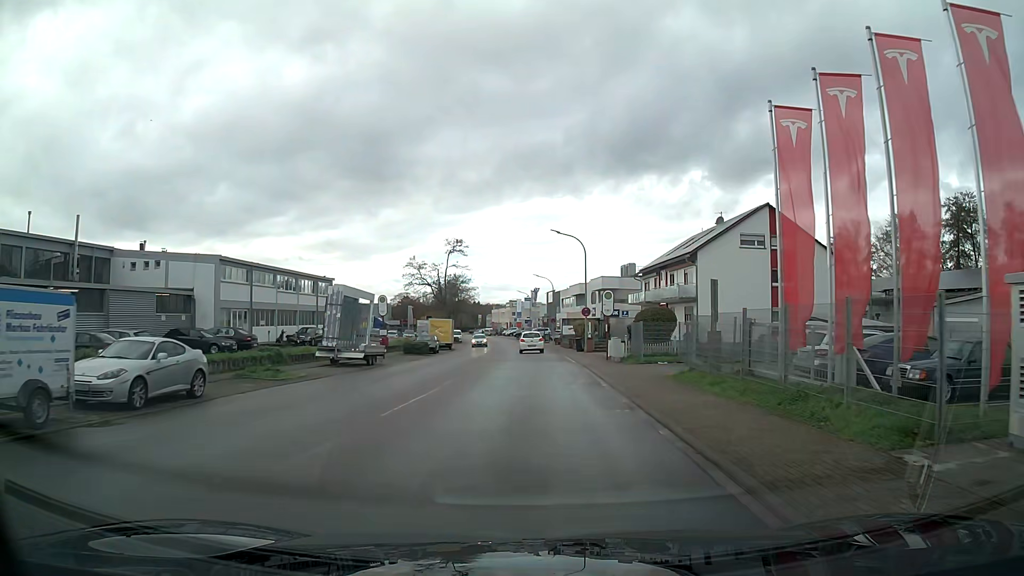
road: tertiary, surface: asphalt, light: Day
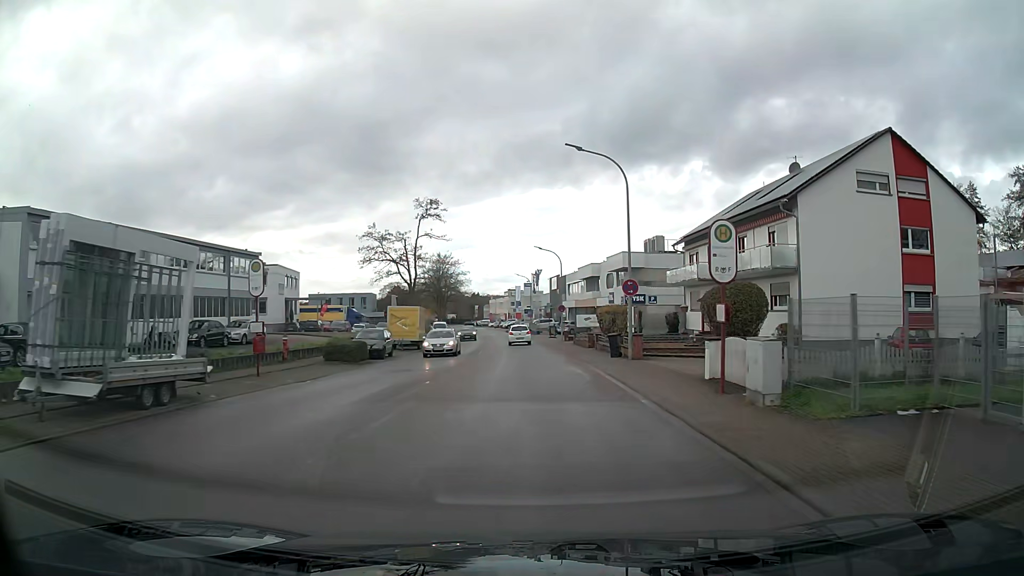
(0.0, +18.7) m; 0°
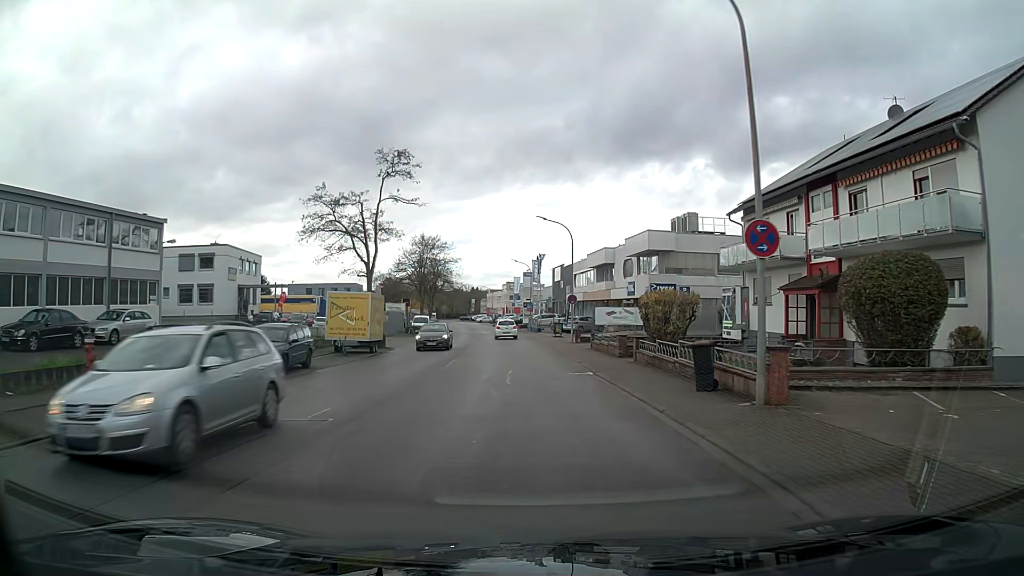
(0.0, +13.7) m; 0°
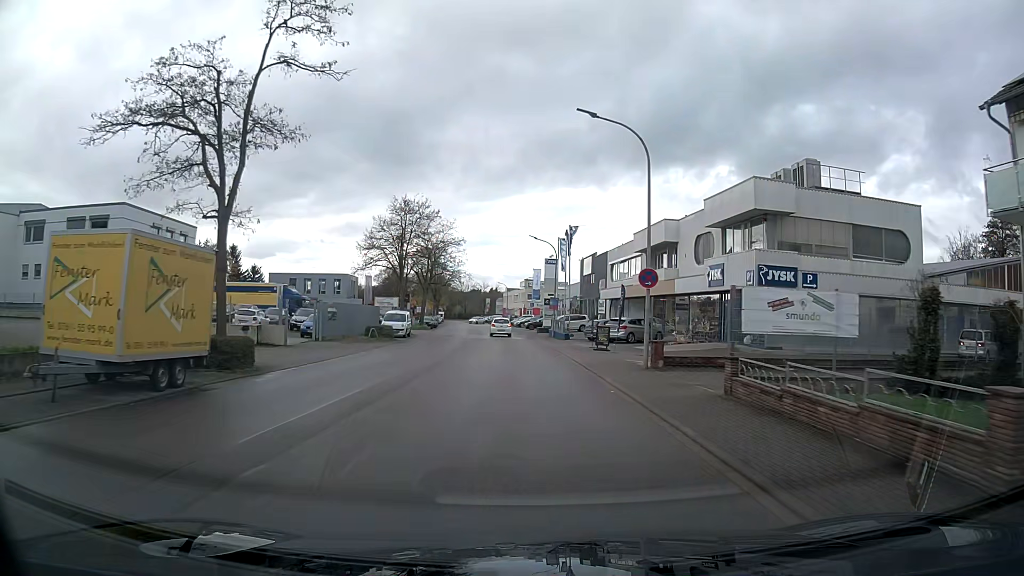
(-0.2, +20.9) m; -2°
